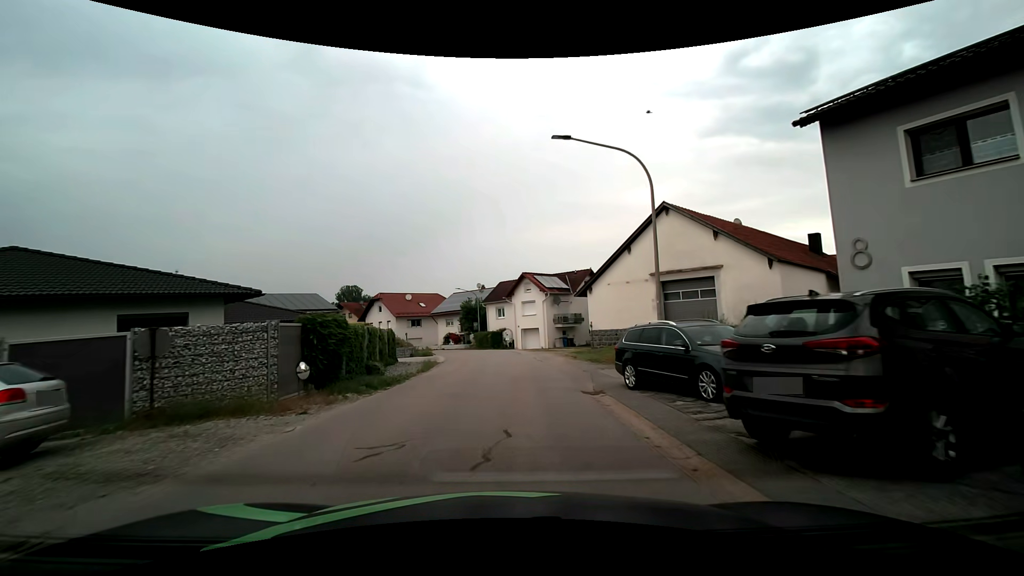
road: tertiary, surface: asphalt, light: Day
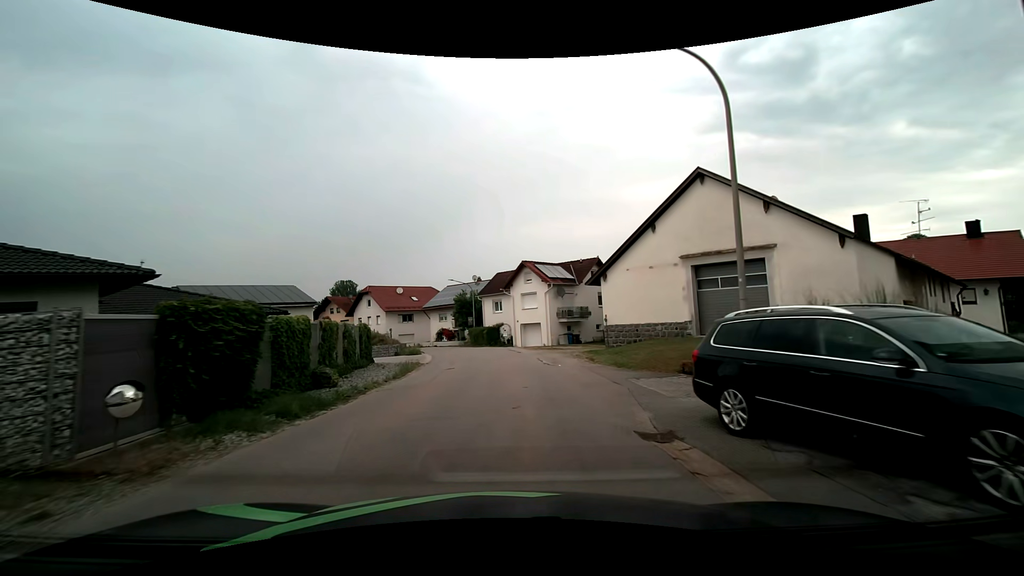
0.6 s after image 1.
(0.0, +5.5) m; 0°
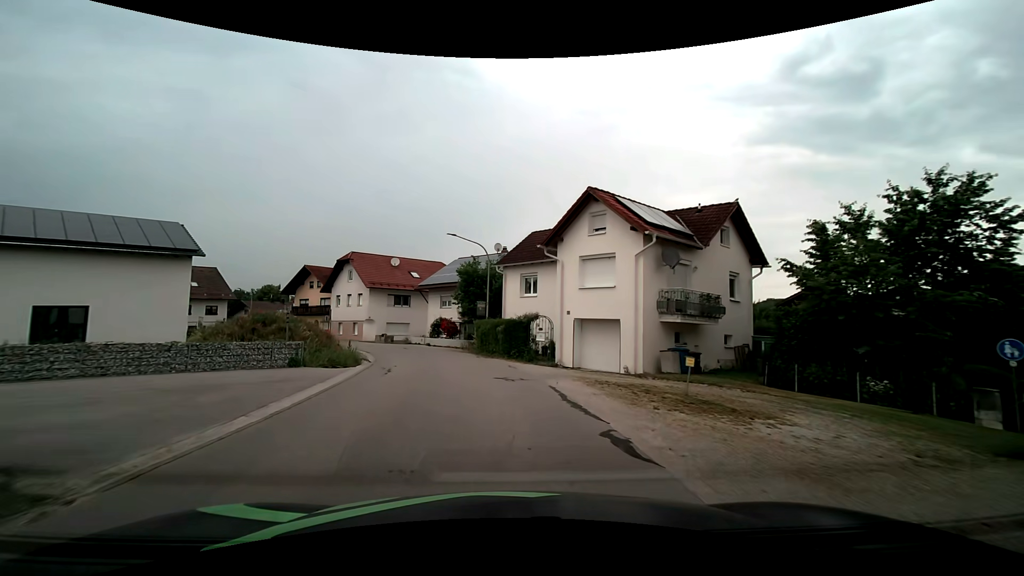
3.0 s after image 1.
(-0.3, +23.2) m; -3°
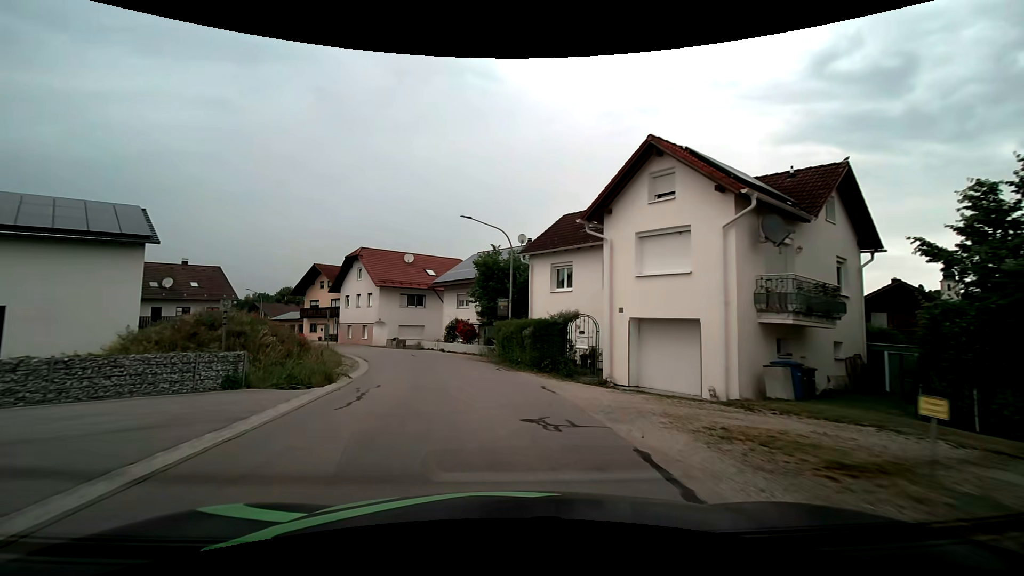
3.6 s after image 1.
(-0.1, +5.8) m; -2°
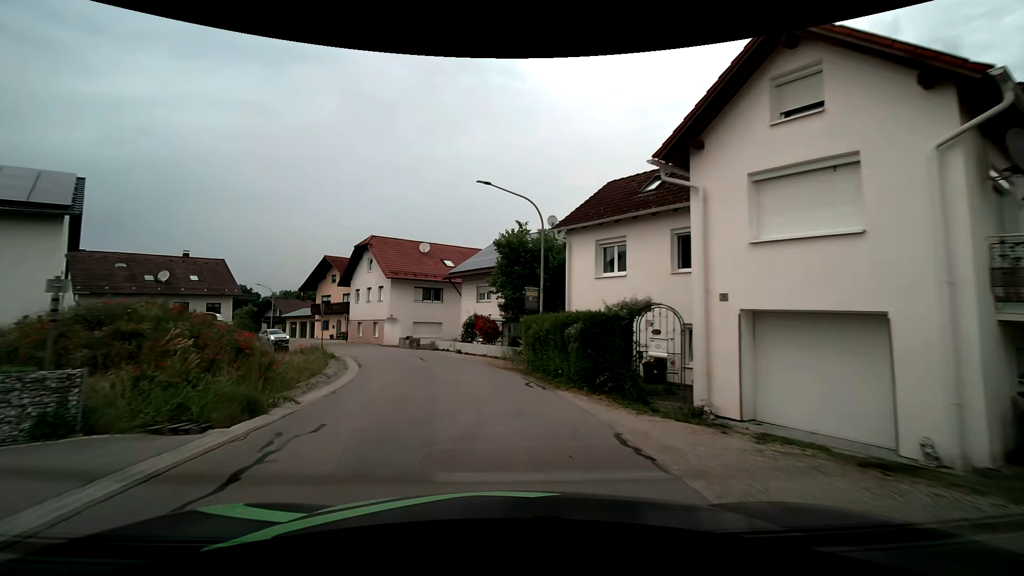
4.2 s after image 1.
(-0.2, +5.8) m; -3°
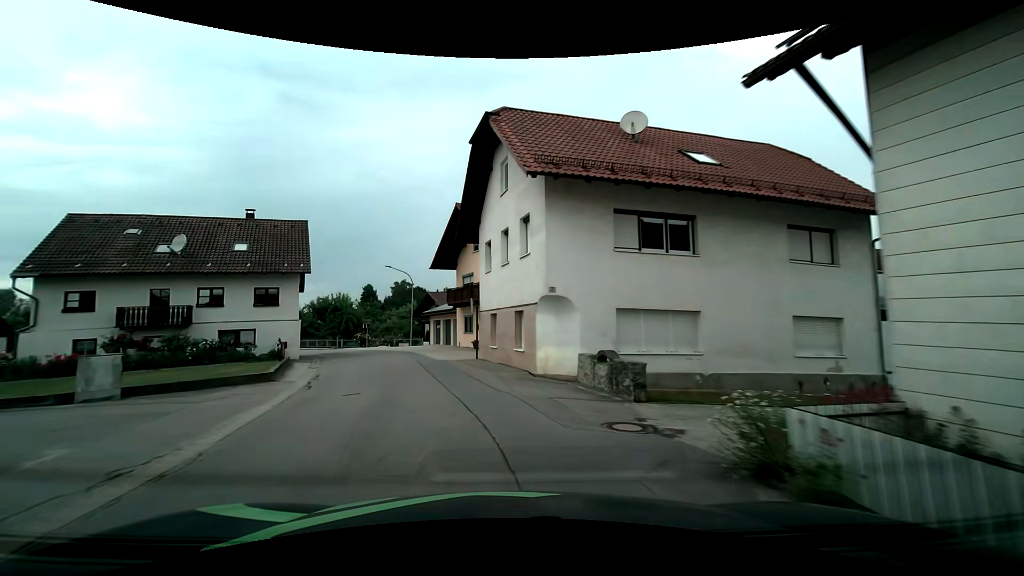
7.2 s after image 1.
(-4.6, +28.4) m; -22°
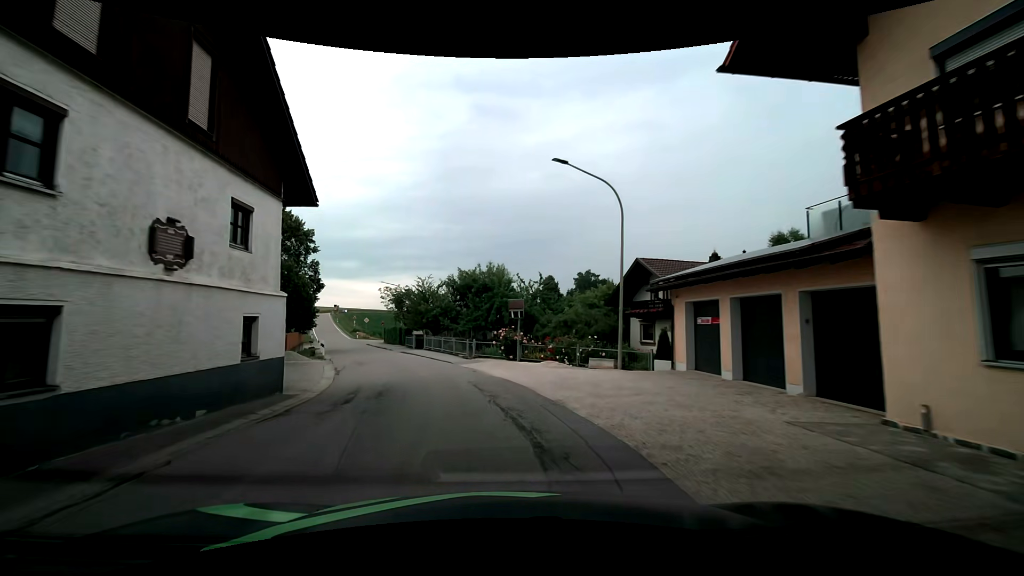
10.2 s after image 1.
(-6.0, +28.4) m; -22°
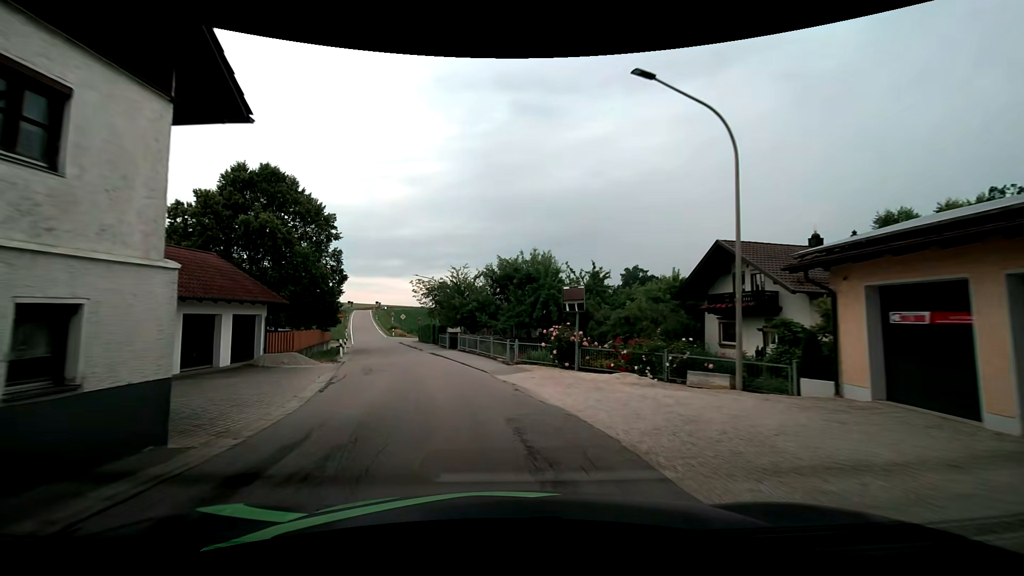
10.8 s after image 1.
(-0.2, +5.9) m; -4°
(-1, +10) (-3, +20) (-6, +29) (-9, +39) (-11, +48) (-12, +58) (-5, +65) (+4, +68) (+14, +71) (+23, +74) m
